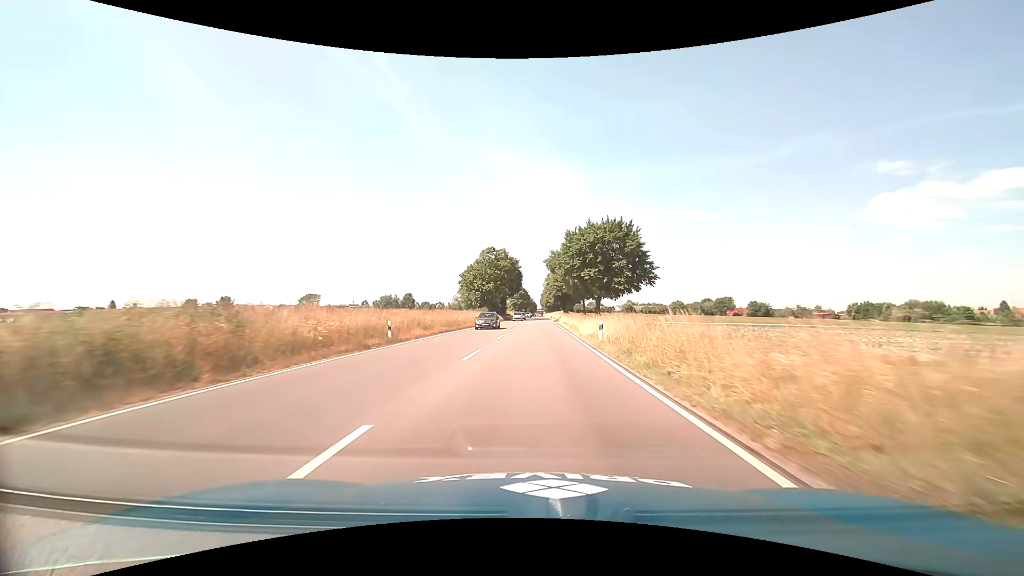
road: primary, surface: asphalt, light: Day
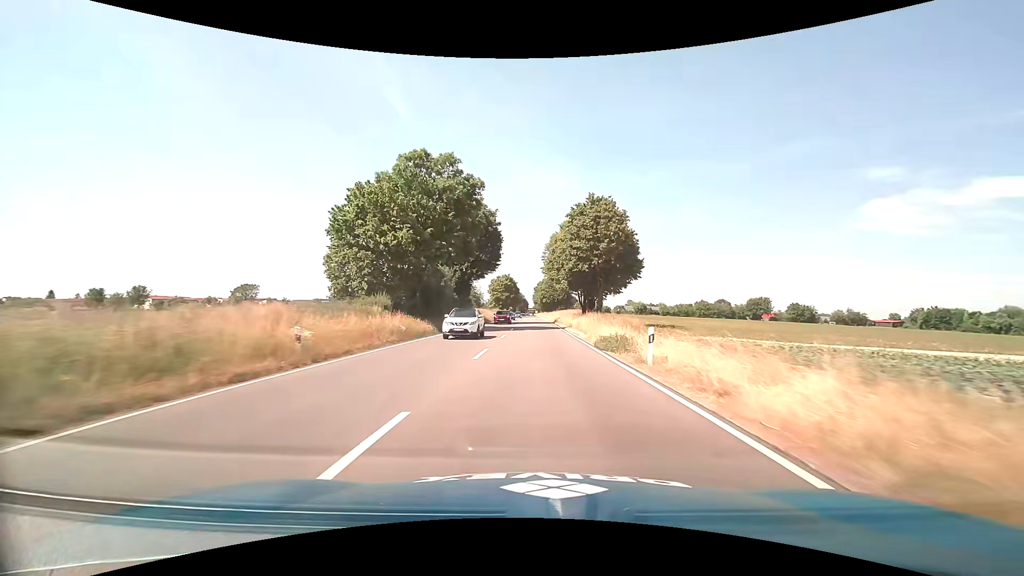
(+0.3, +59.2) m; +1°
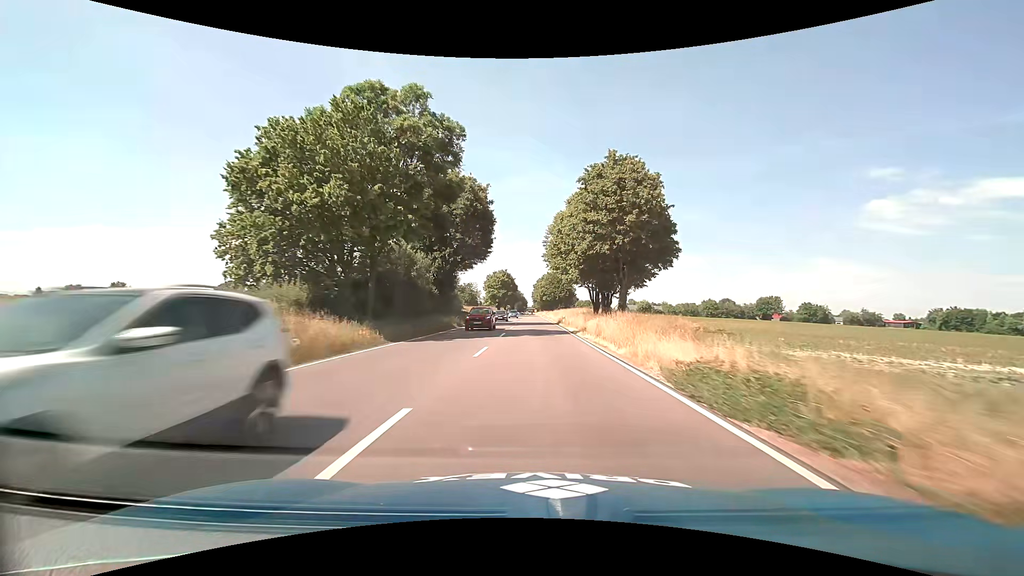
(0.0, +11.9) m; 0°
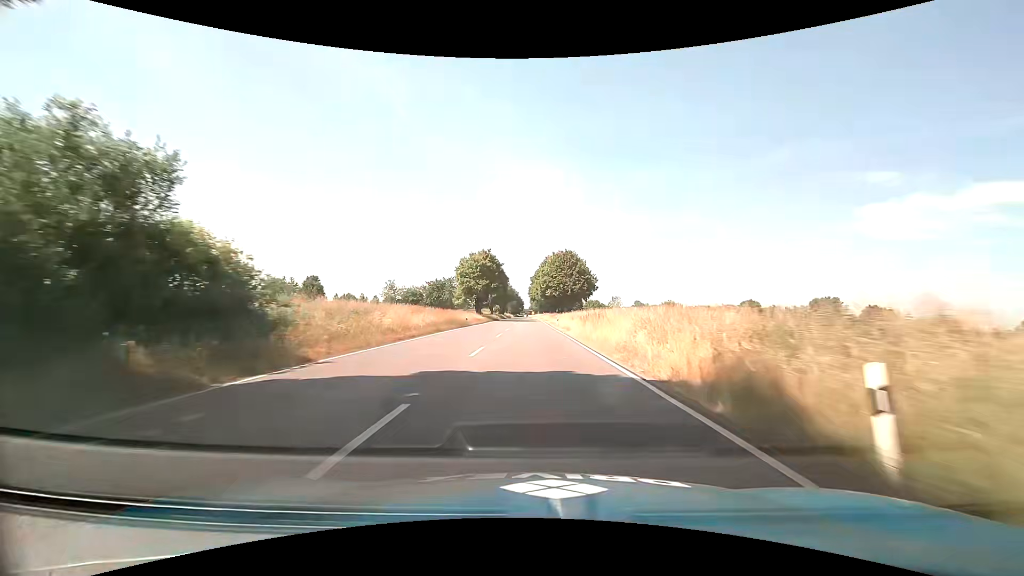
(0.0, +47.6) m; +1°
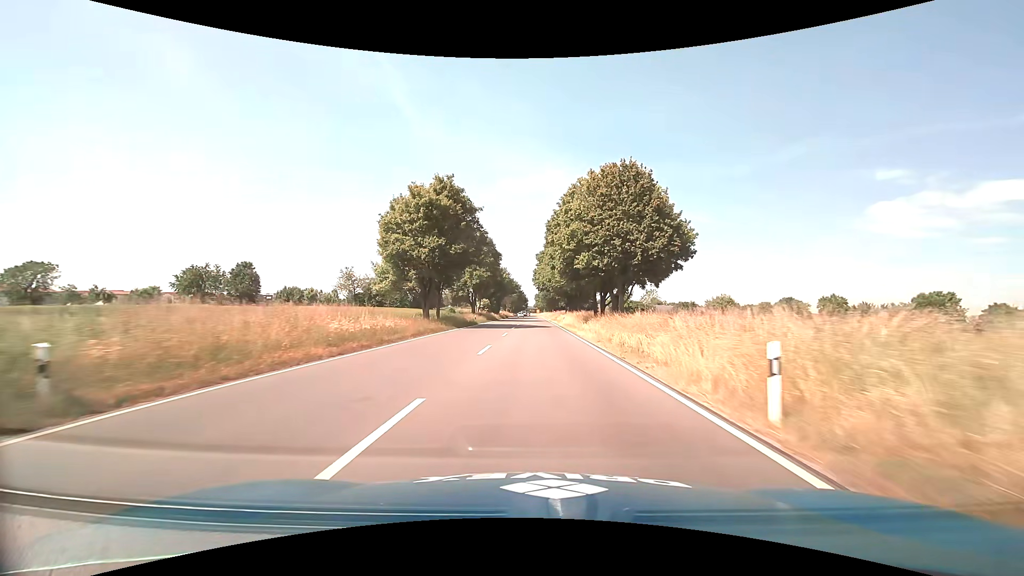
(-0.7, +47.7) m; -1°
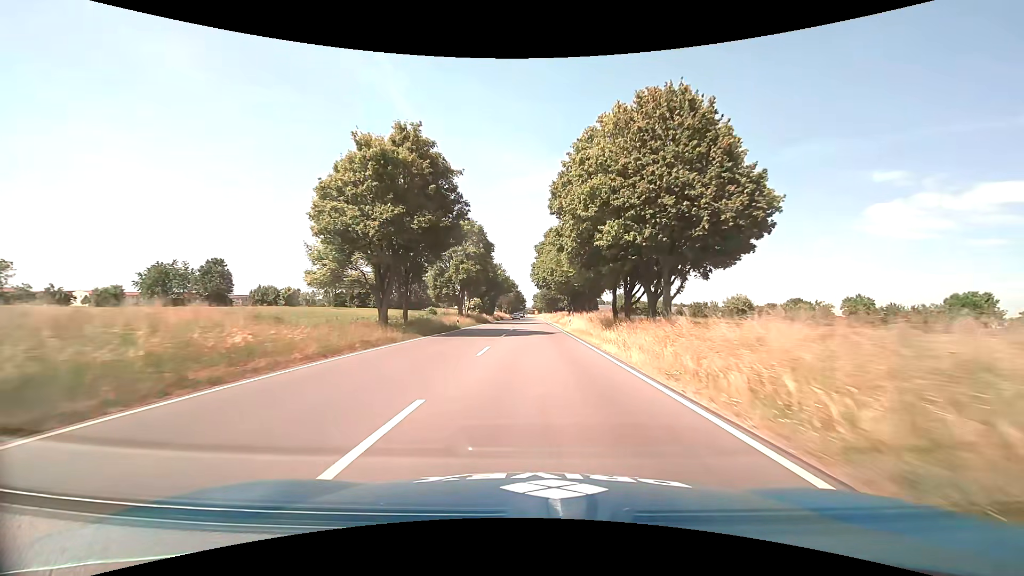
(0.0, +12.0) m; 0°
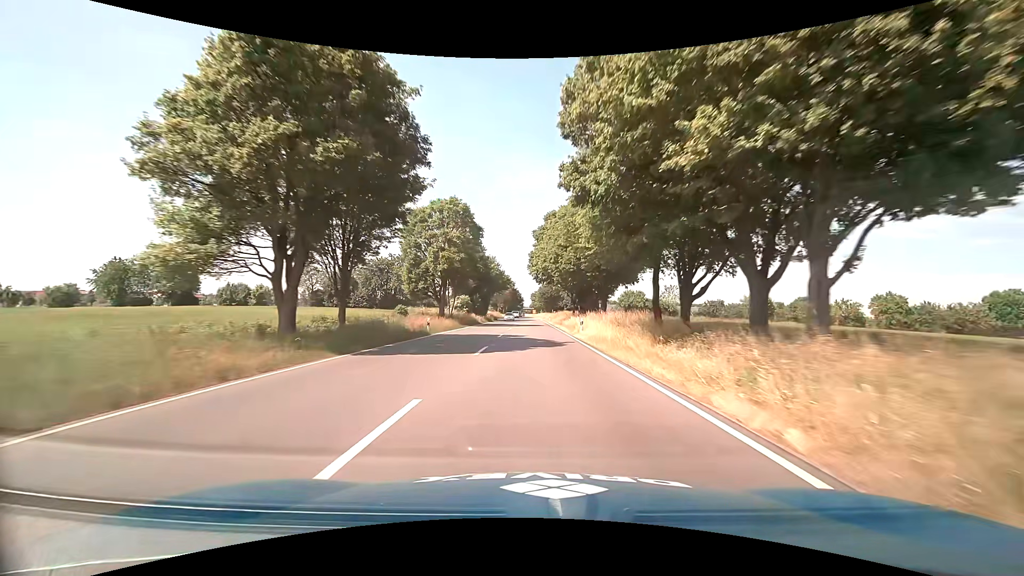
(0.0, +12.0) m; 0°
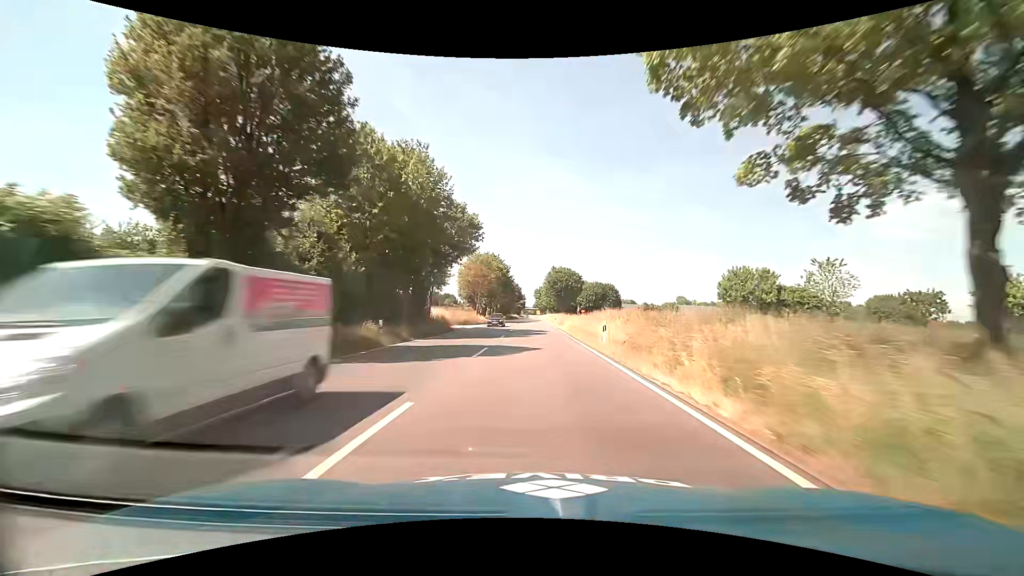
(-0.1, +60.3) m; 0°
(0, +10) (0, +20) (0, +30) (0, +40) (0, +50) (0, +60) (0, +70) (0, +80) (0, +90) (0, +100) m
